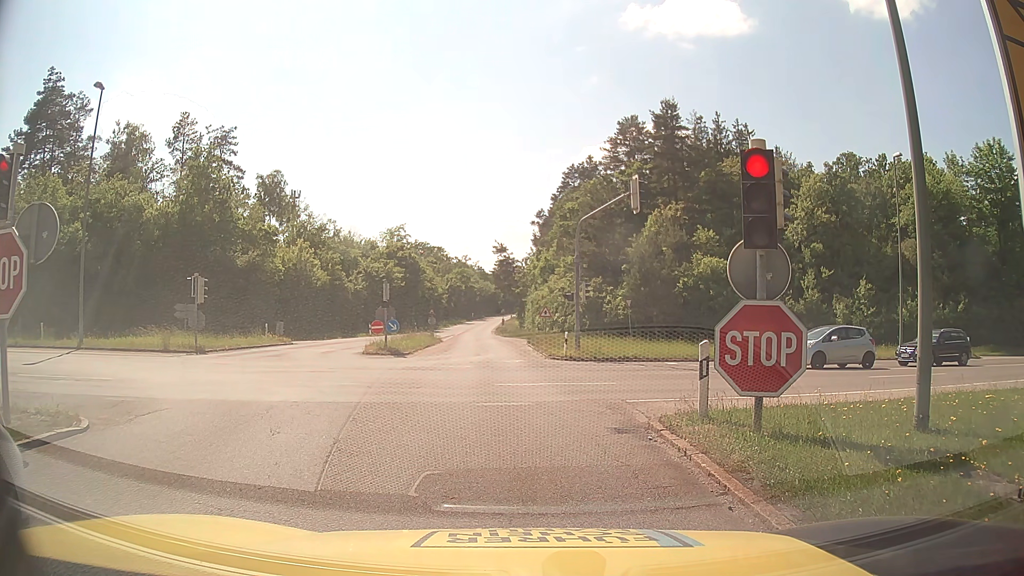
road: motorway_link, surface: asphalt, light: Day
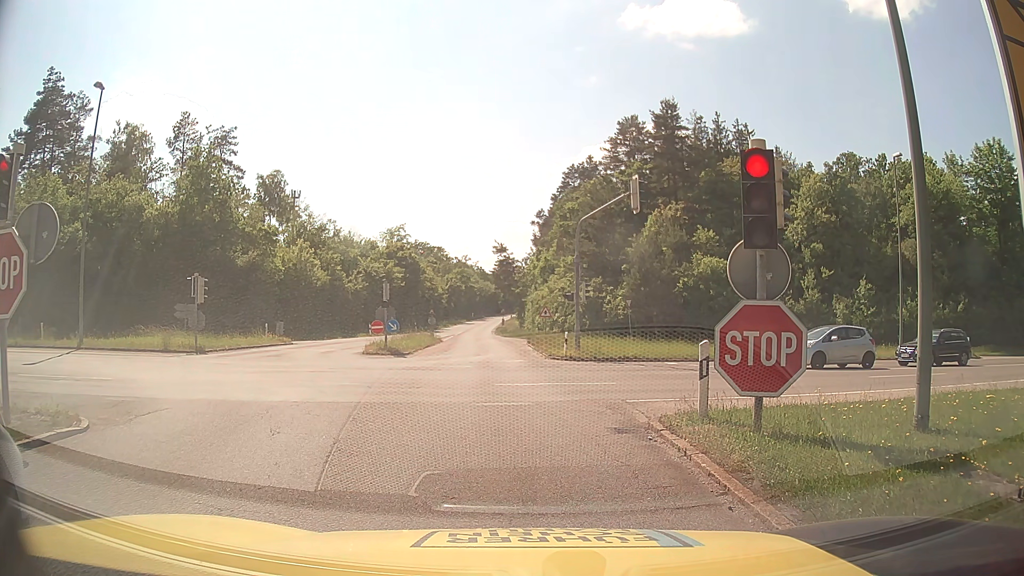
(0.0, 0.0) m; 0°
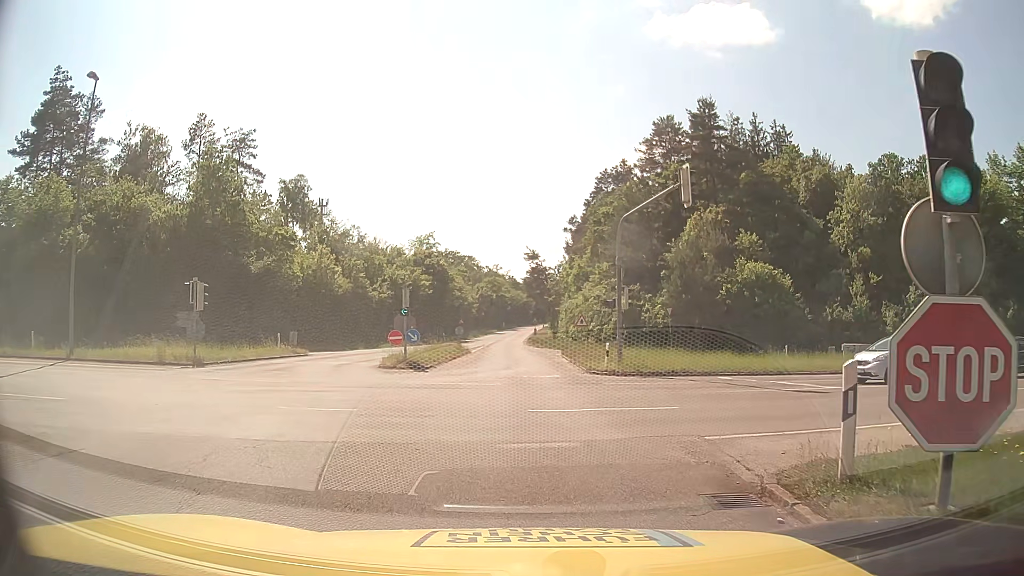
(-0.1, +3.4) m; -3°
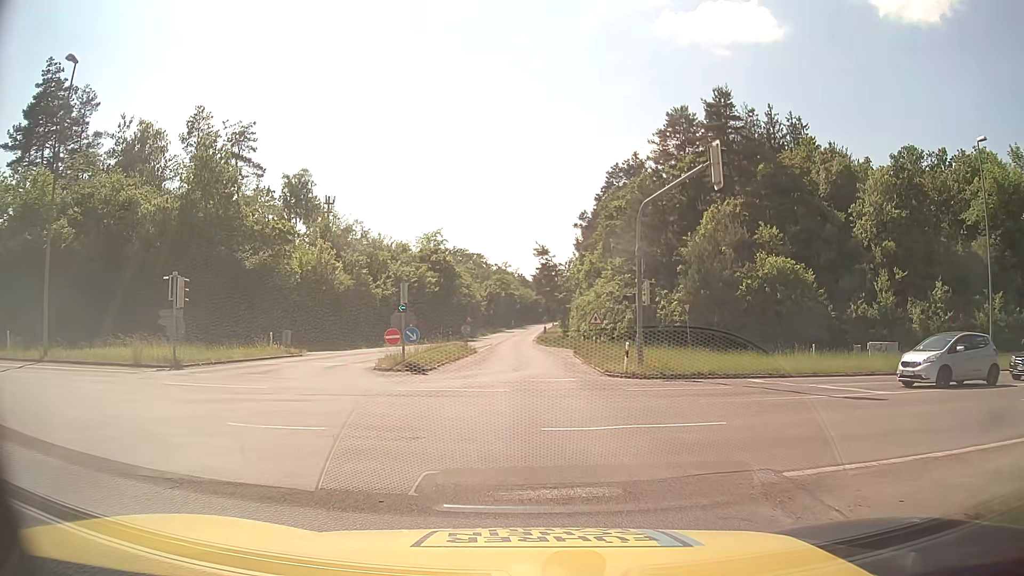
(0.0, +2.7) m; -1°
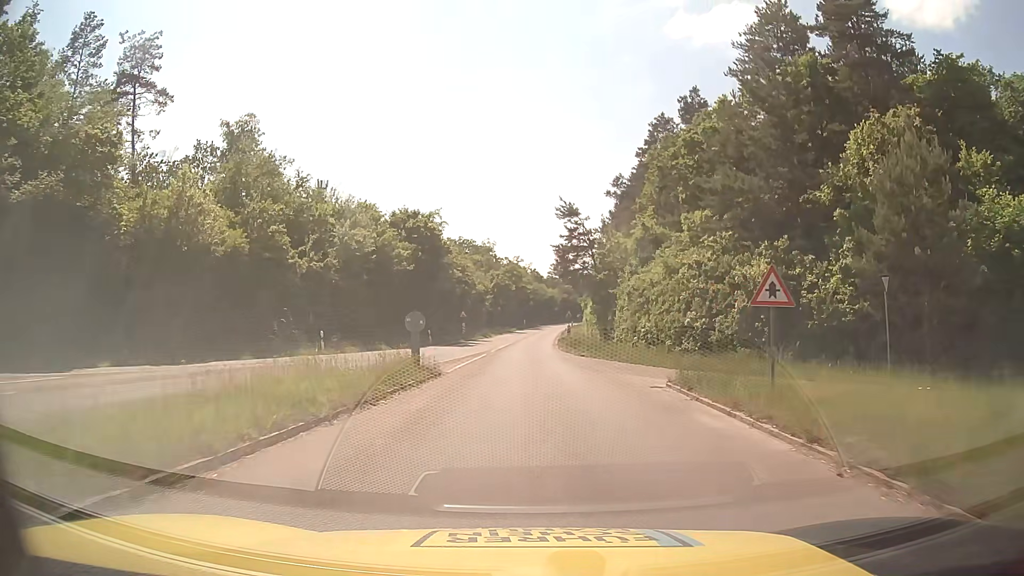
(-0.2, +25.5) m; 0°
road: tertiary
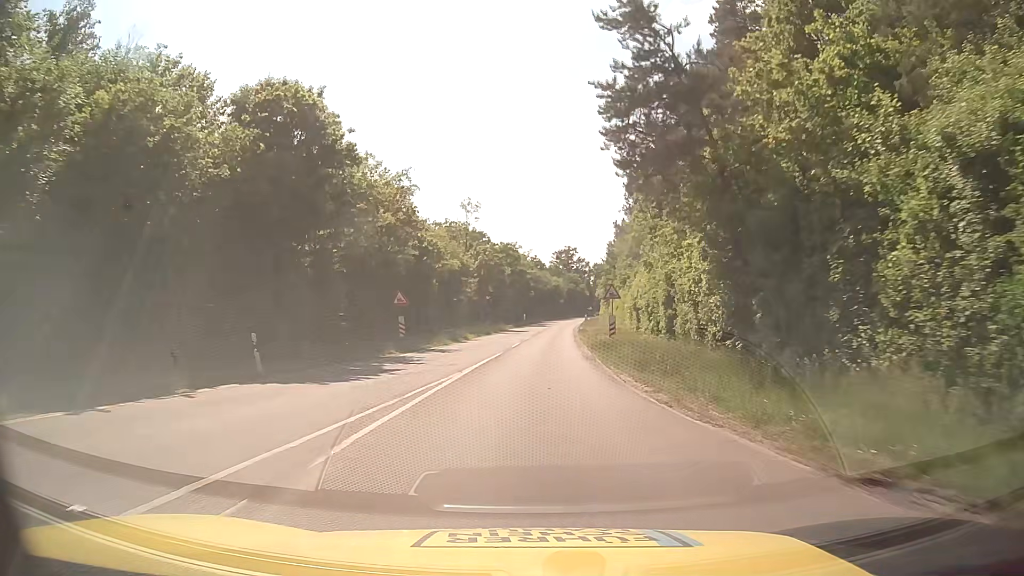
(-0.1, +31.8) m; 0°
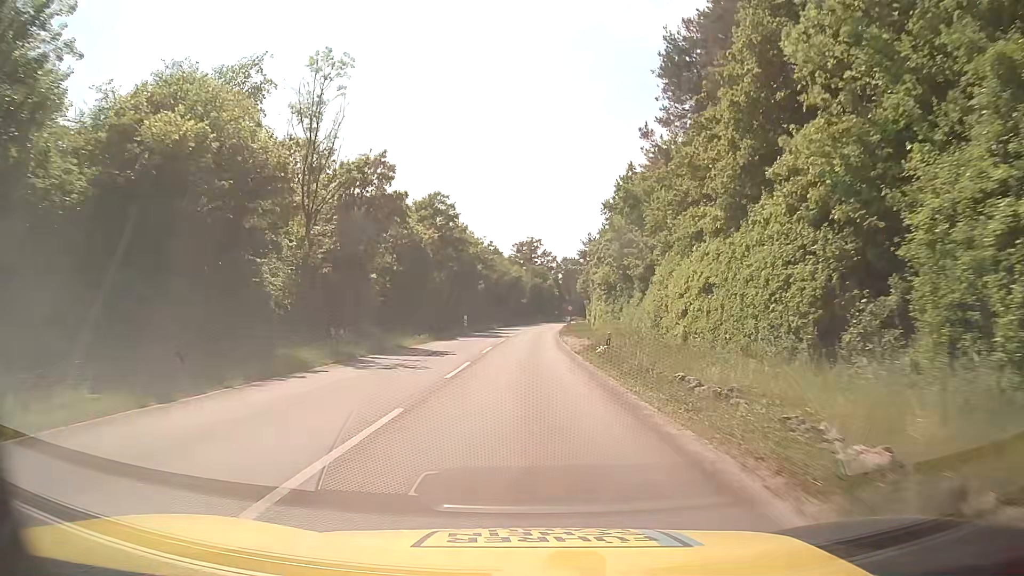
(+1.5, +43.5) m; +3°
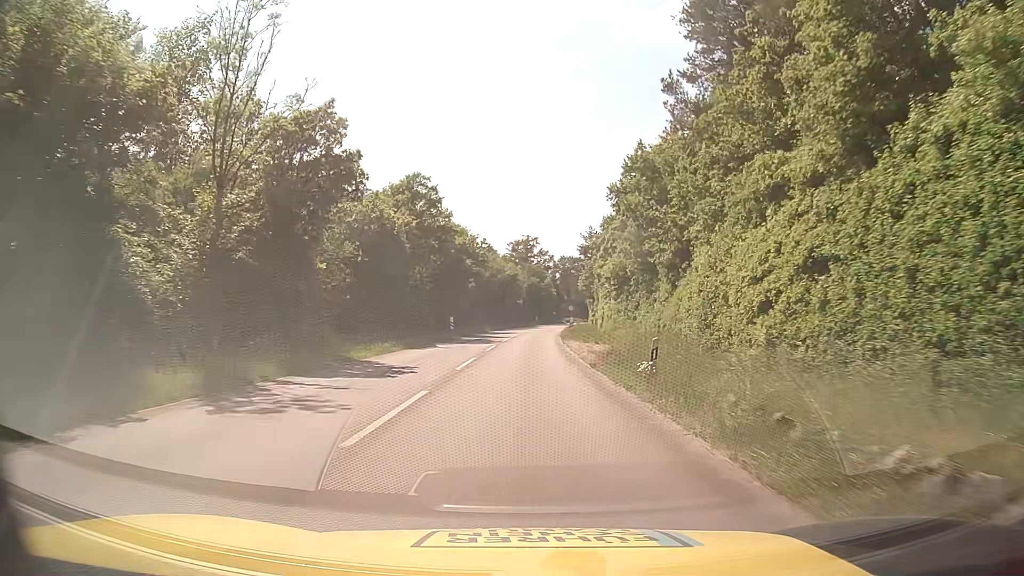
(+0.1, +8.9) m; +1°
(0, +10) (0, +20) (0, +30) (0, +40) (0, +50) (0, +60) (+1, +70) (+2, +80) (+3, +90) (+4, +100) m
